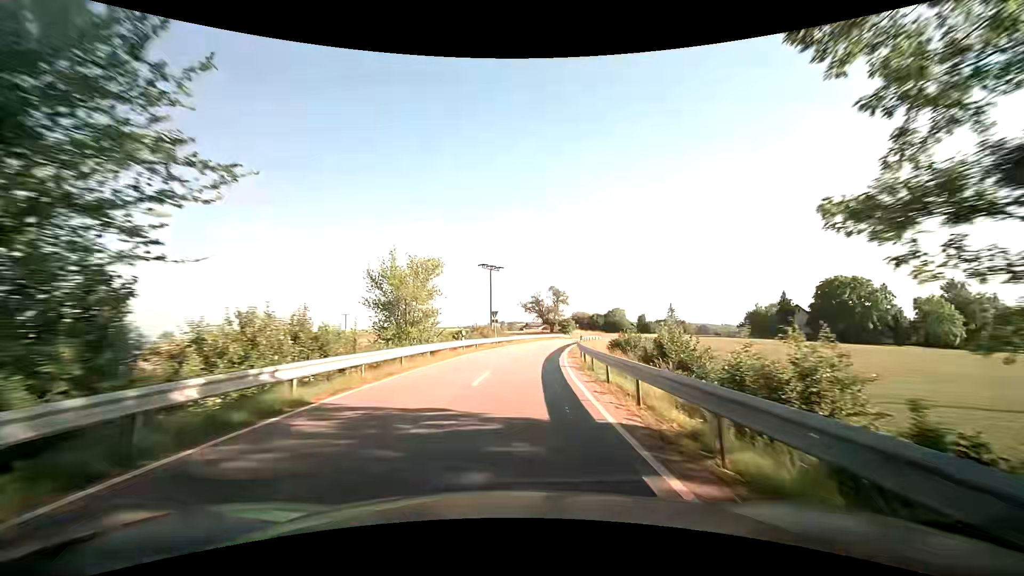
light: Day
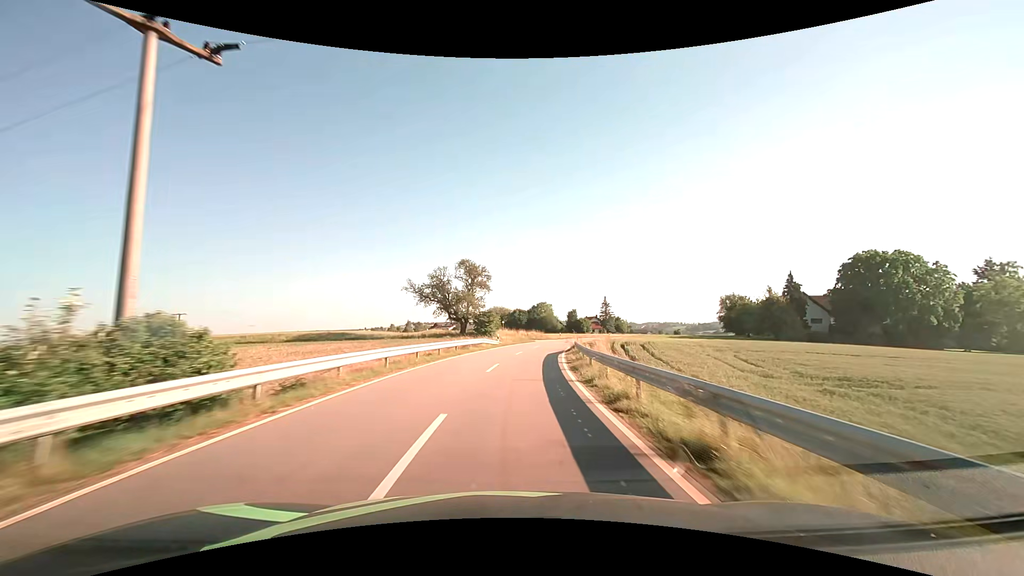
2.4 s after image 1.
(+3.7, +44.7) m; +10°
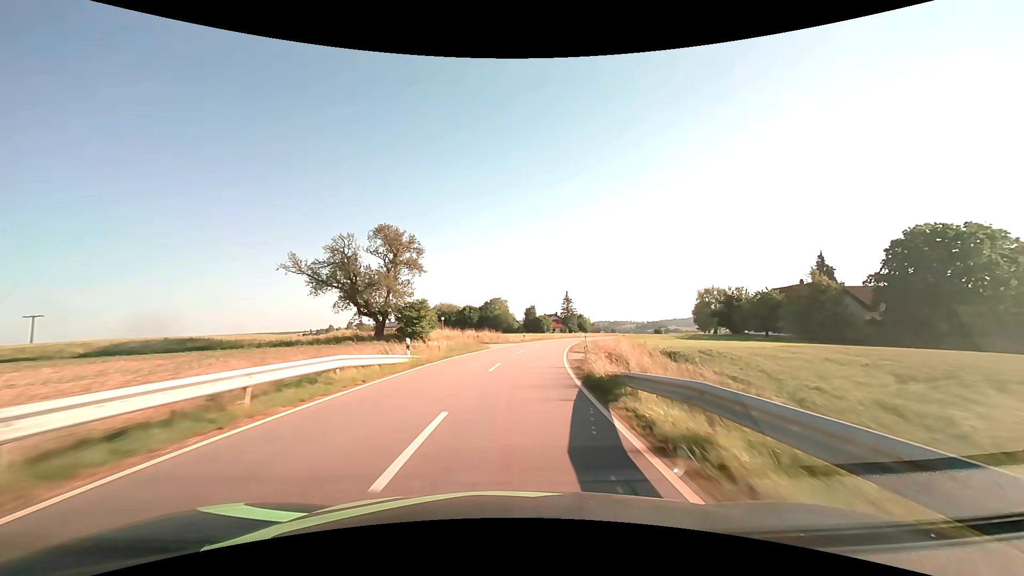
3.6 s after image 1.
(+1.1, +24.2) m; +5°
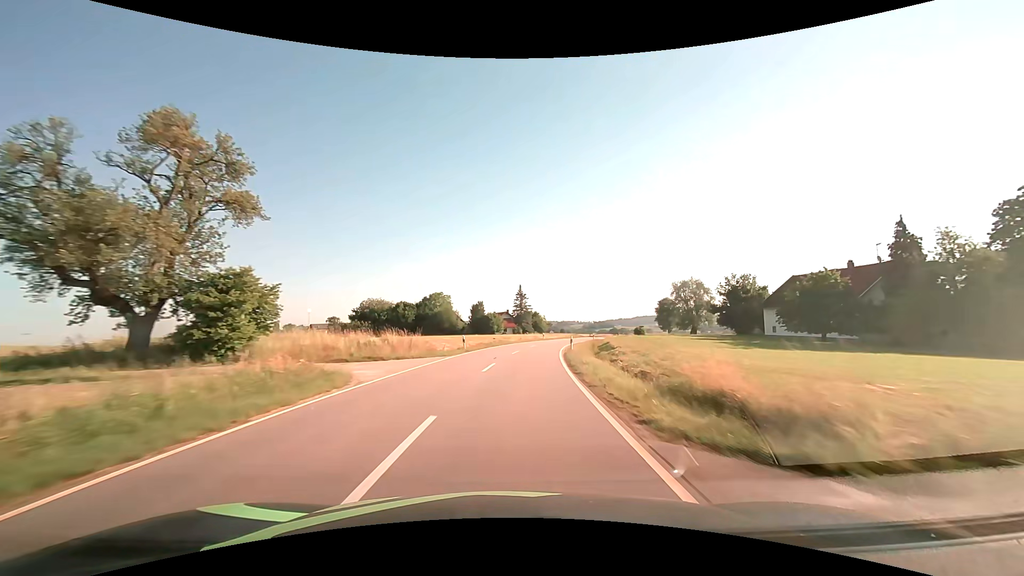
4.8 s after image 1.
(+1.3, +24.9) m; +6°
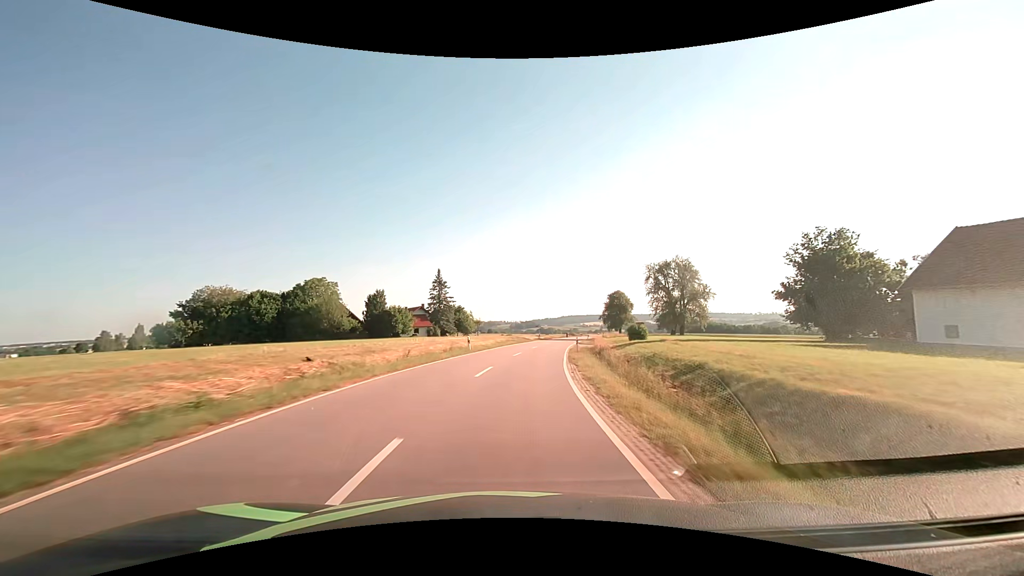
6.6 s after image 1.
(+2.7, +37.8) m; +8°
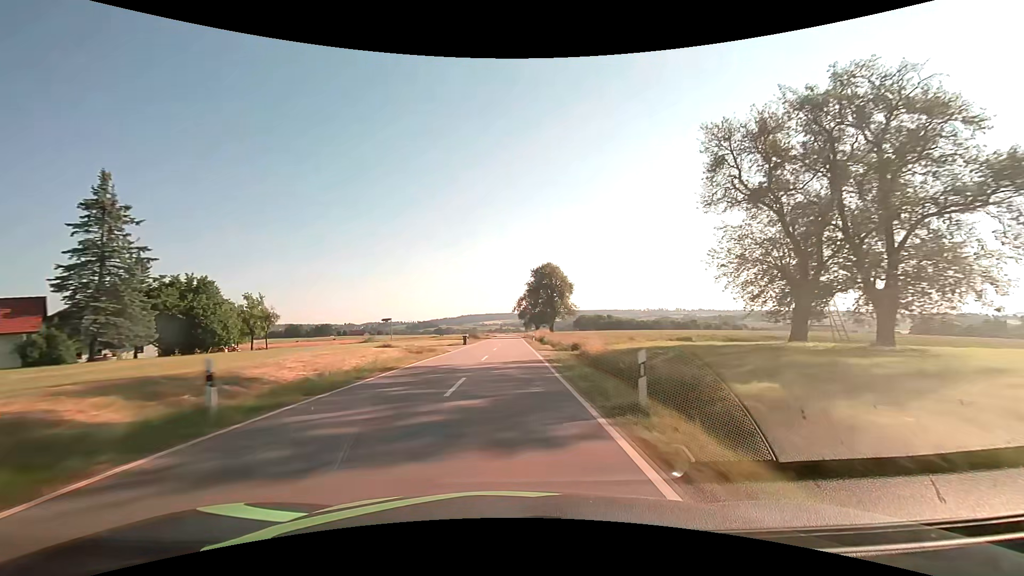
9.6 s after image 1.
(+7.8, +64.5) m; +12°
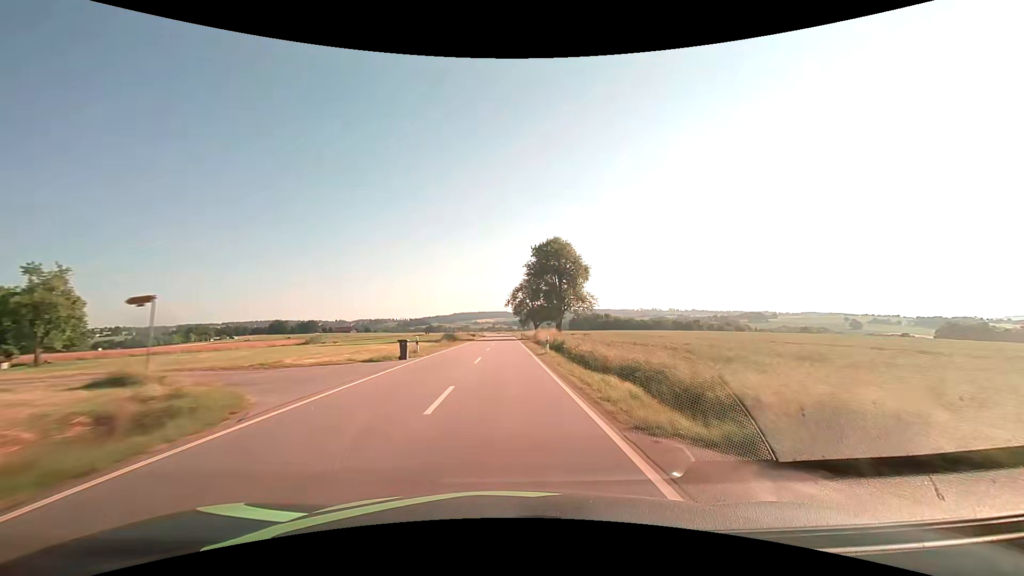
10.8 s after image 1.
(+0.2, +26.3) m; +1°
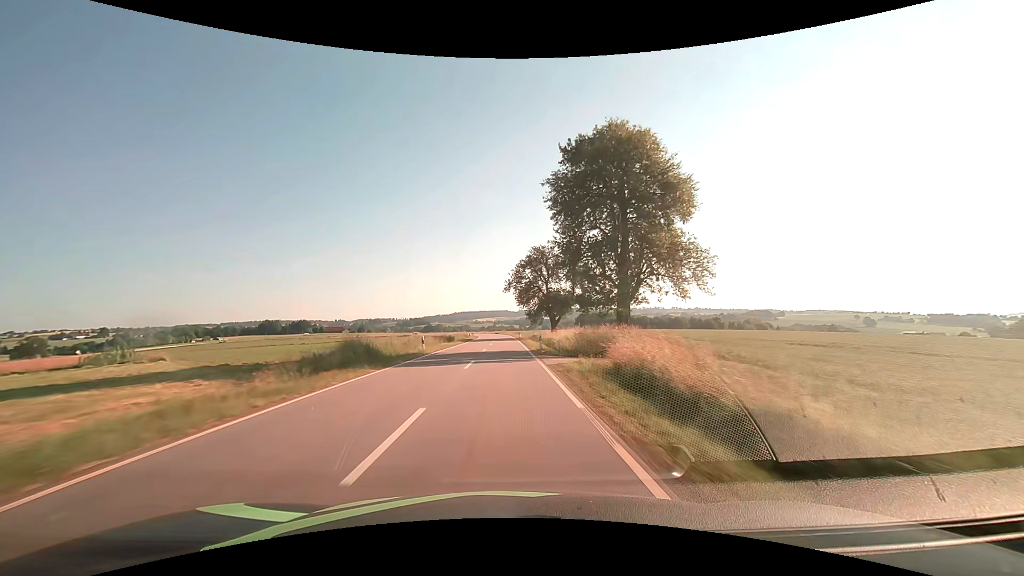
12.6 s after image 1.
(+0.1, +40.2) m; 0°
(0, +10) (0, +20) (0, +30) (0, +40) (0, +50) (-1, +60) (-1, +70) (-1, +80) (-1, +90) (-2, +100) m
